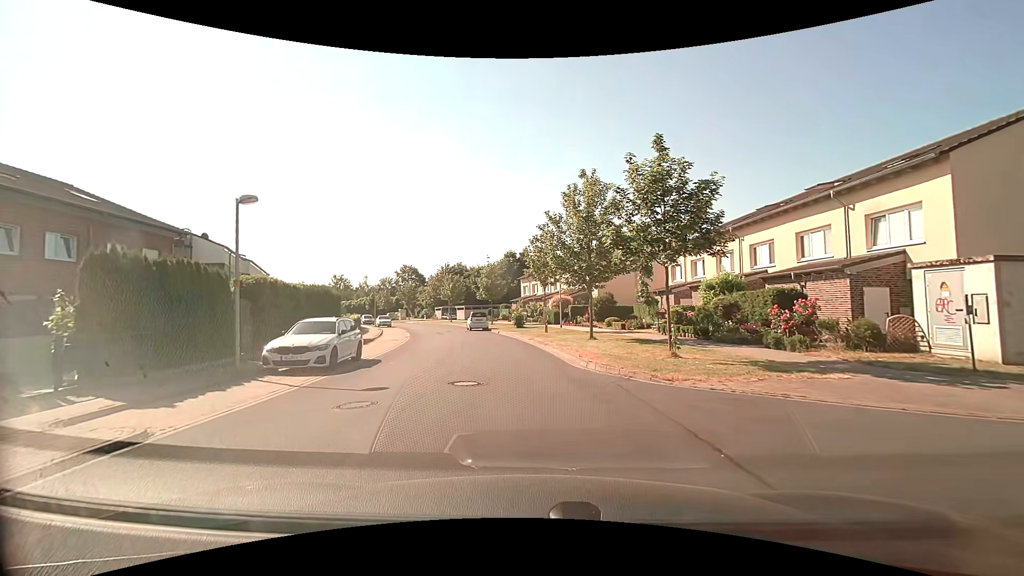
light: Day
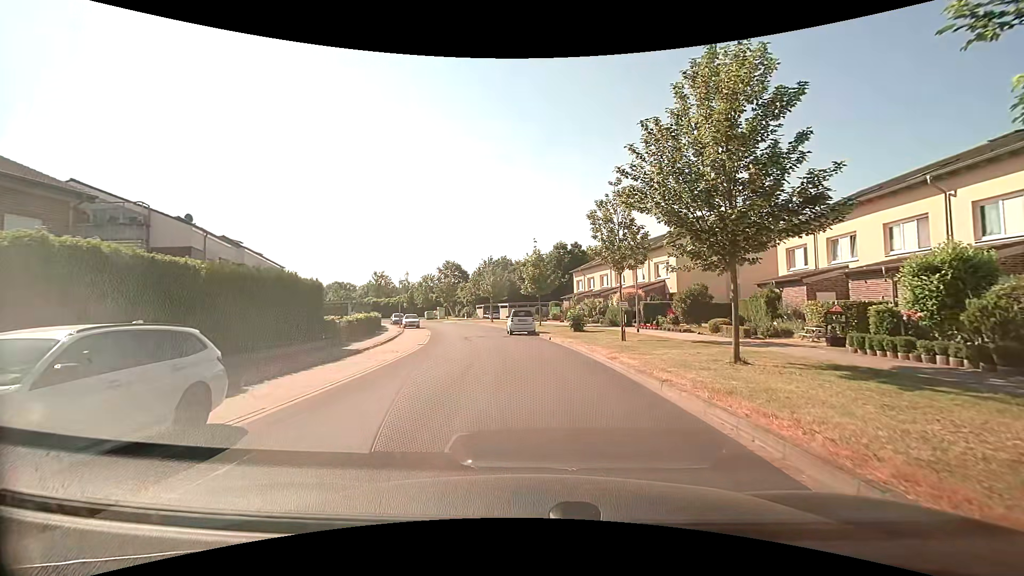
(-0.8, +10.9) m; -6°
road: residential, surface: paved
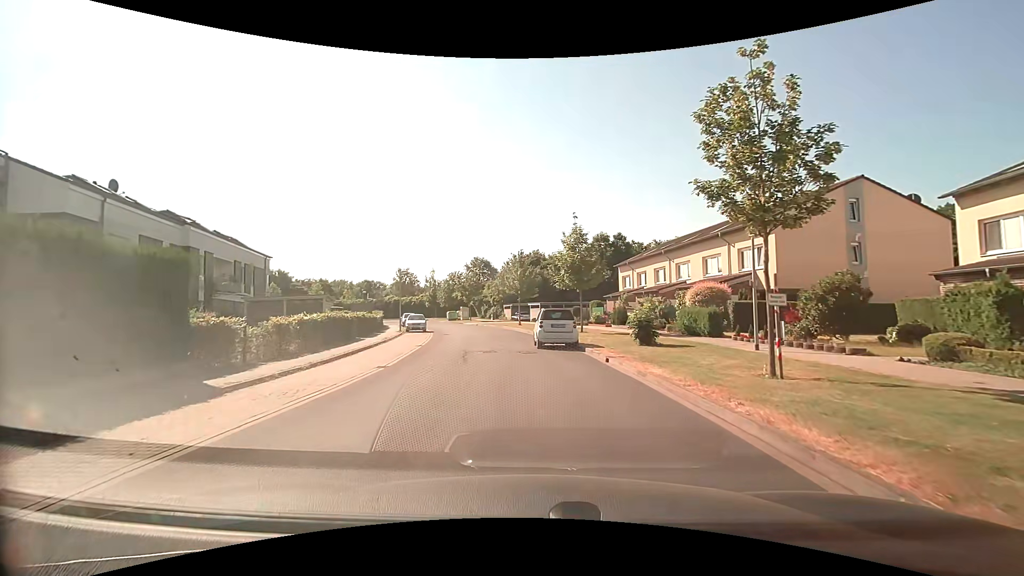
(-0.2, +11.1) m; -4°
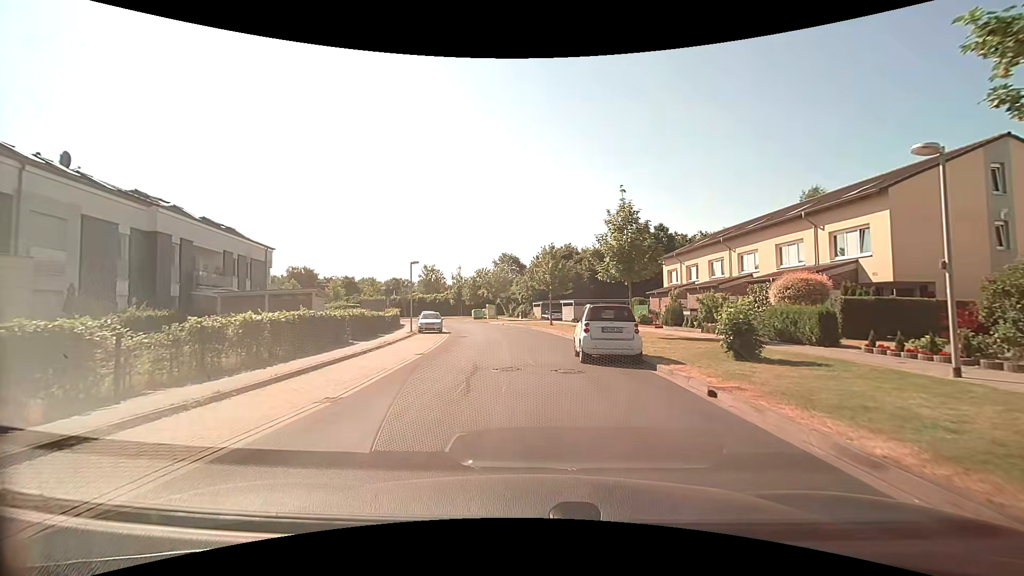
(-0.2, +6.0) m; -4°
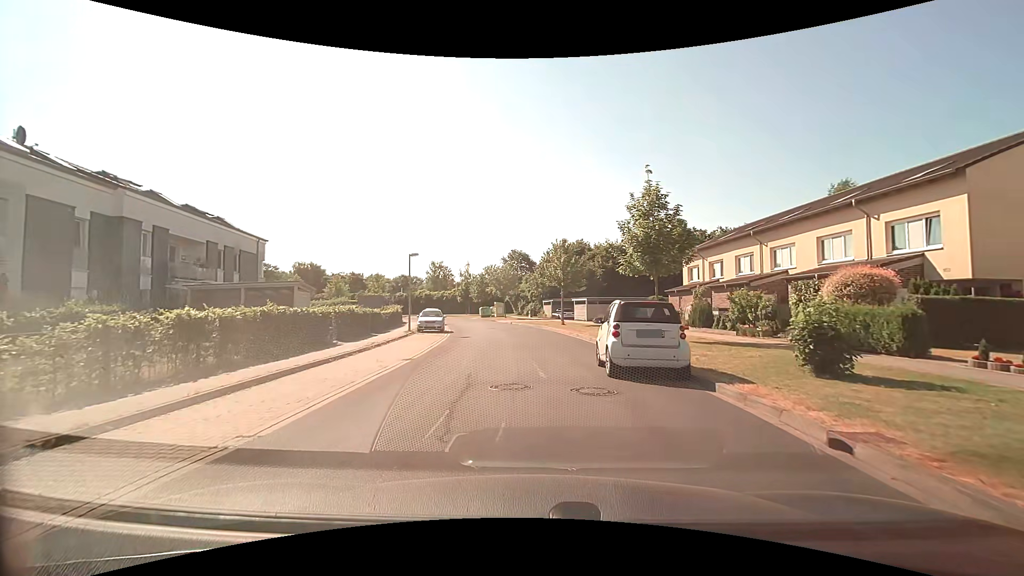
(0.0, +3.1) m; -1°
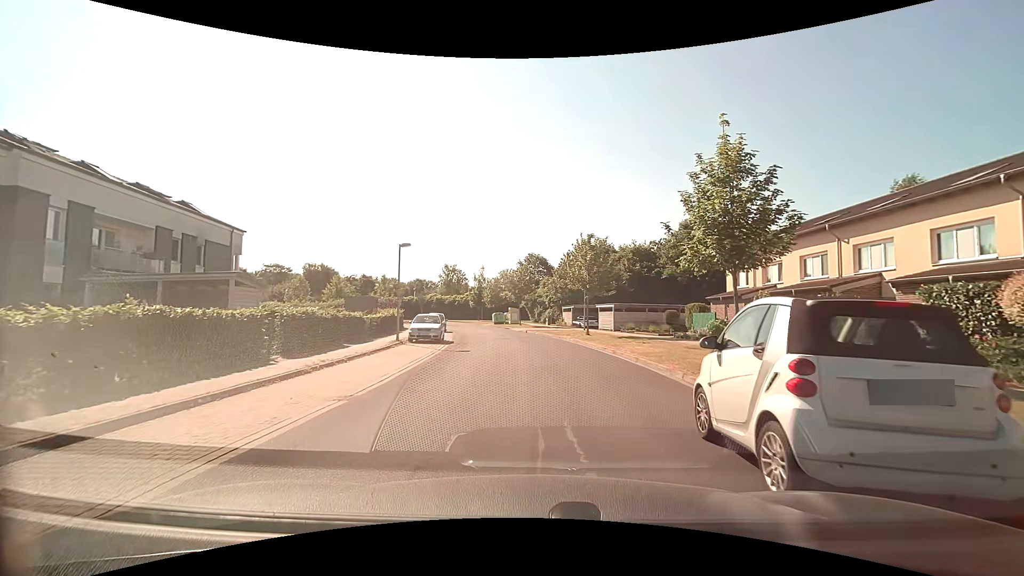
(-0.1, +6.2) m; -2°
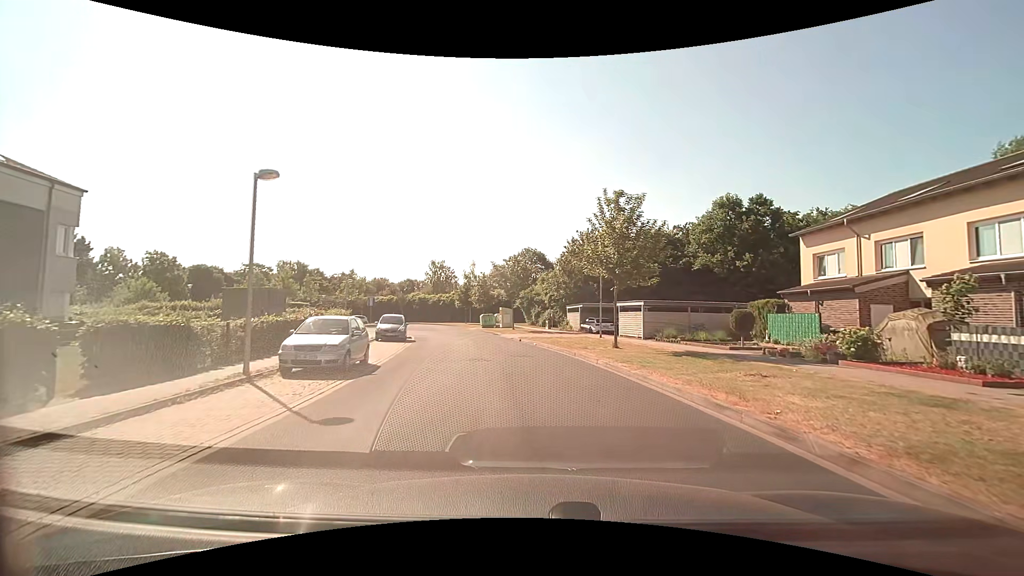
(0.0, +12.3) m; +1°
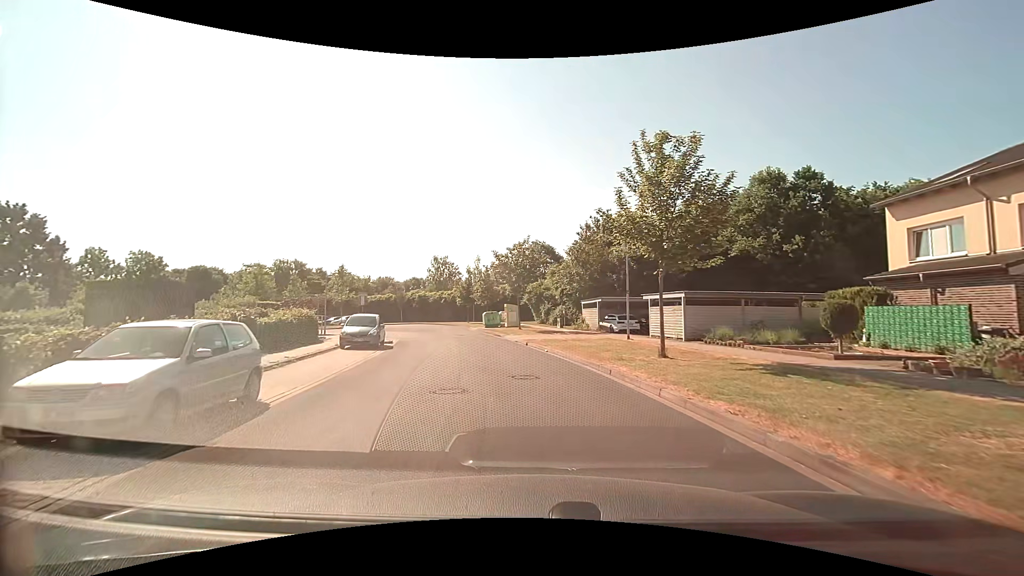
(0.0, +6.5) m; -1°
(0, +10) (-2, +20) (-3, +30) (-6, +39) (-9, +49) (-12, +58) (-17, +67) (-24, +73) (-34, +77) (-43, +80) m
